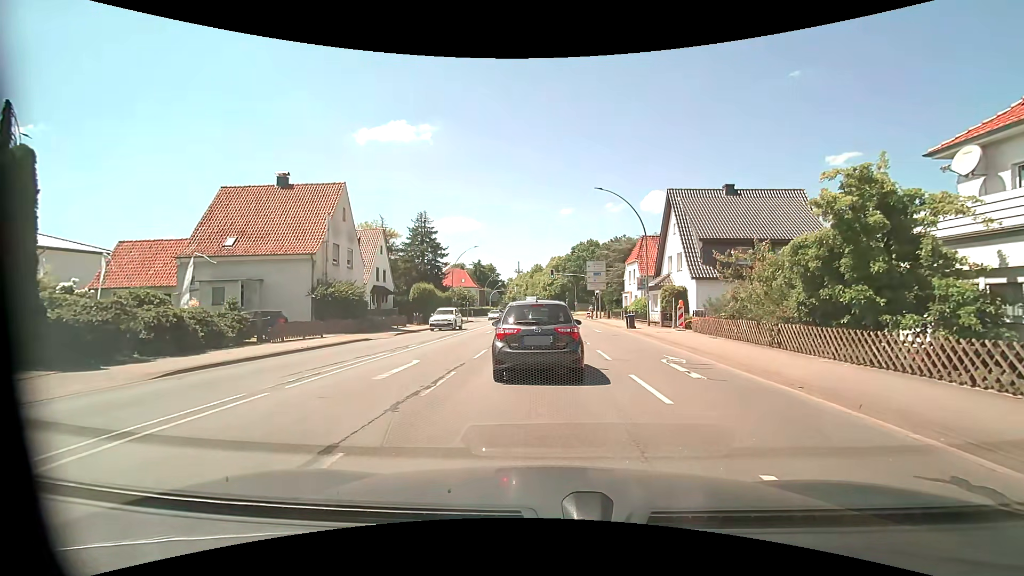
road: primary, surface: asphalt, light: Day
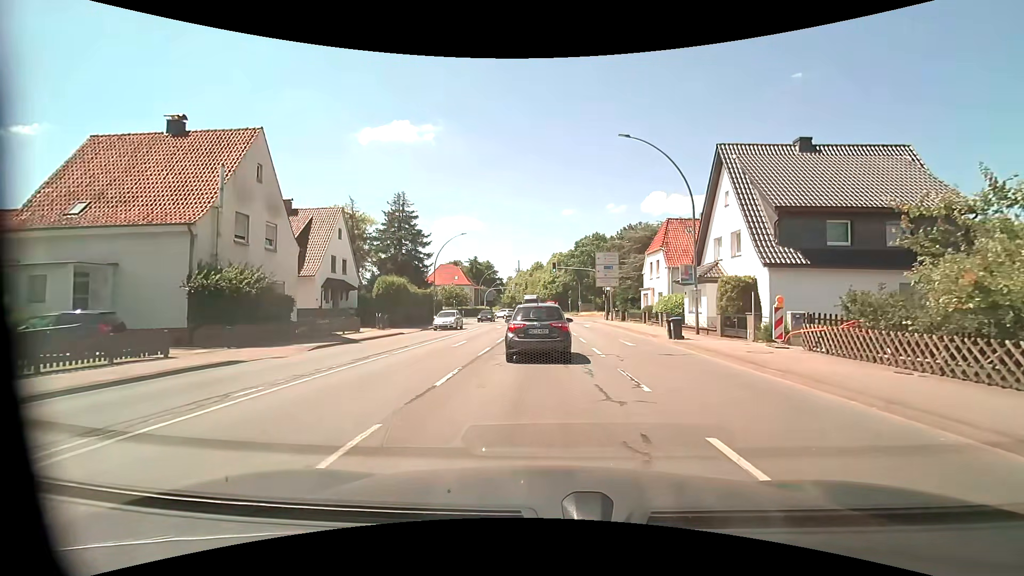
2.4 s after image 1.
(0.0, +11.4) m; 0°
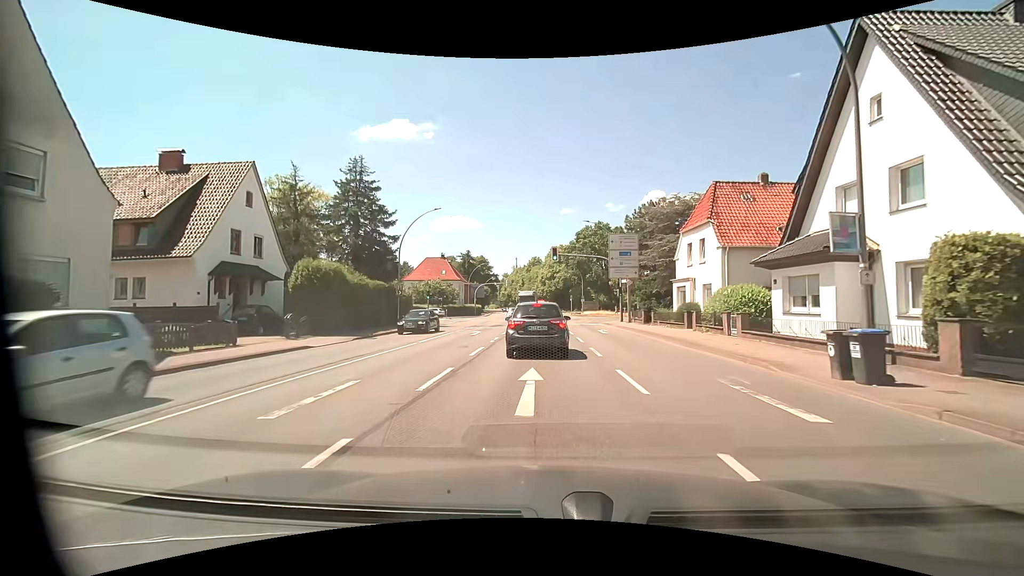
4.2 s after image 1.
(0.0, +12.9) m; 0°
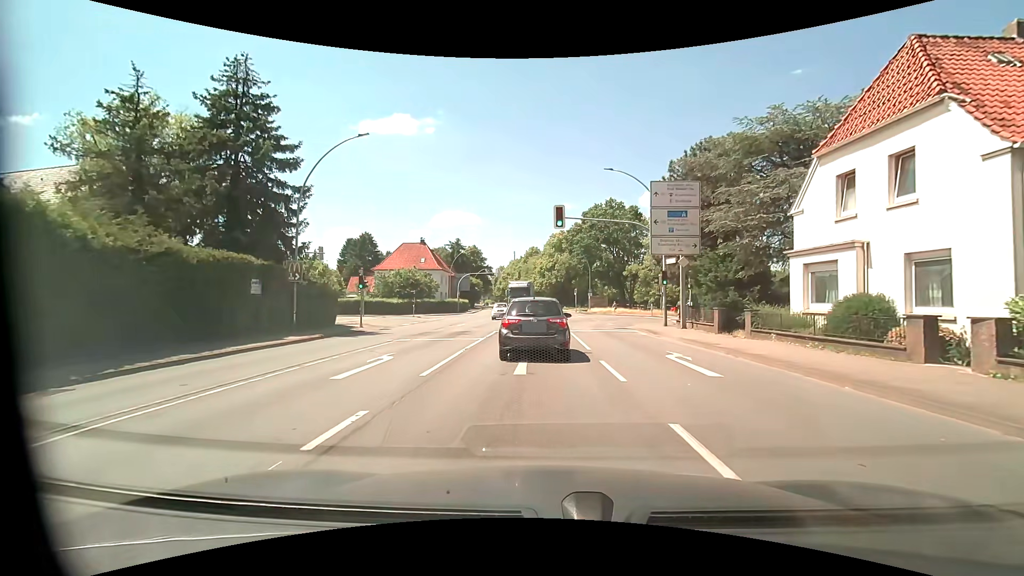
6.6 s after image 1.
(-0.1, +16.8) m; 0°
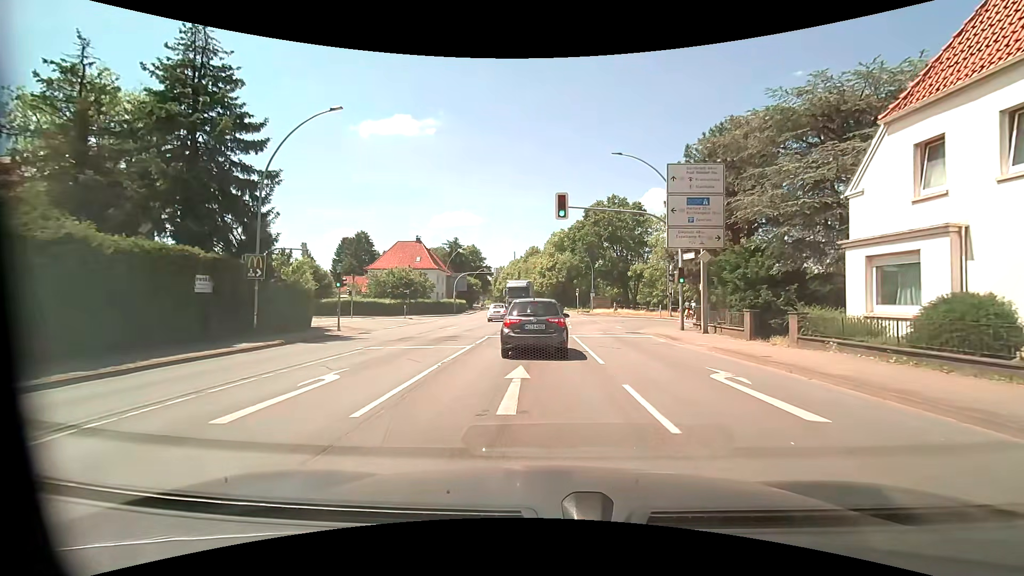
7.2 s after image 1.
(0.0, +3.3) m; -1°
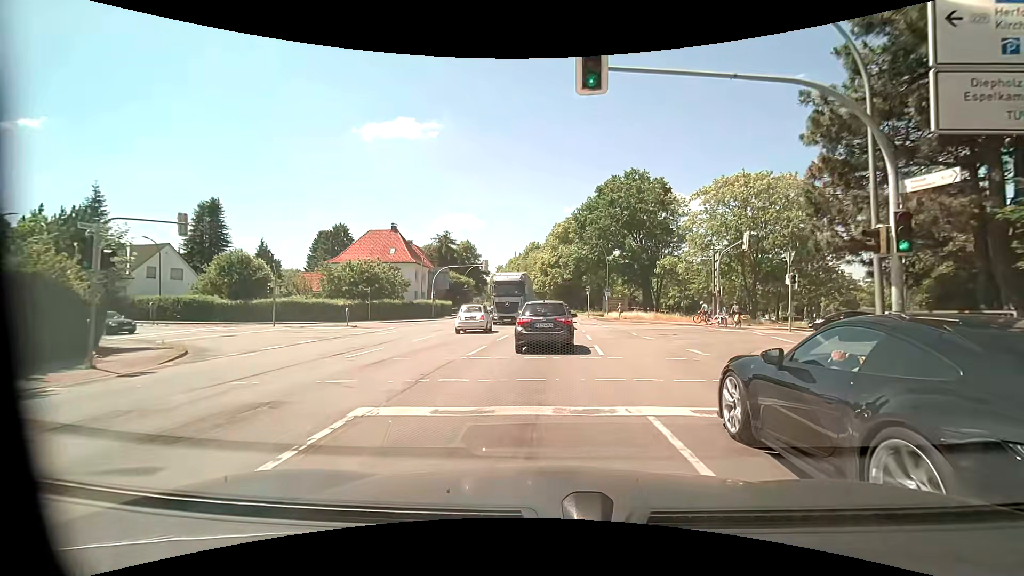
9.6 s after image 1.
(+0.1, +15.4) m; +1°
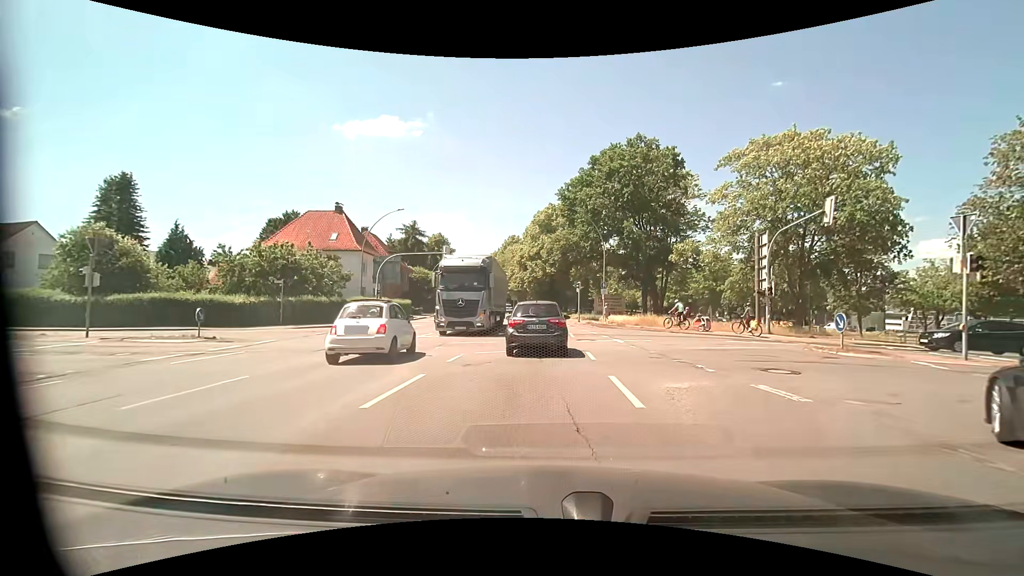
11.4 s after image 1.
(+0.1, +13.2) m; +2°
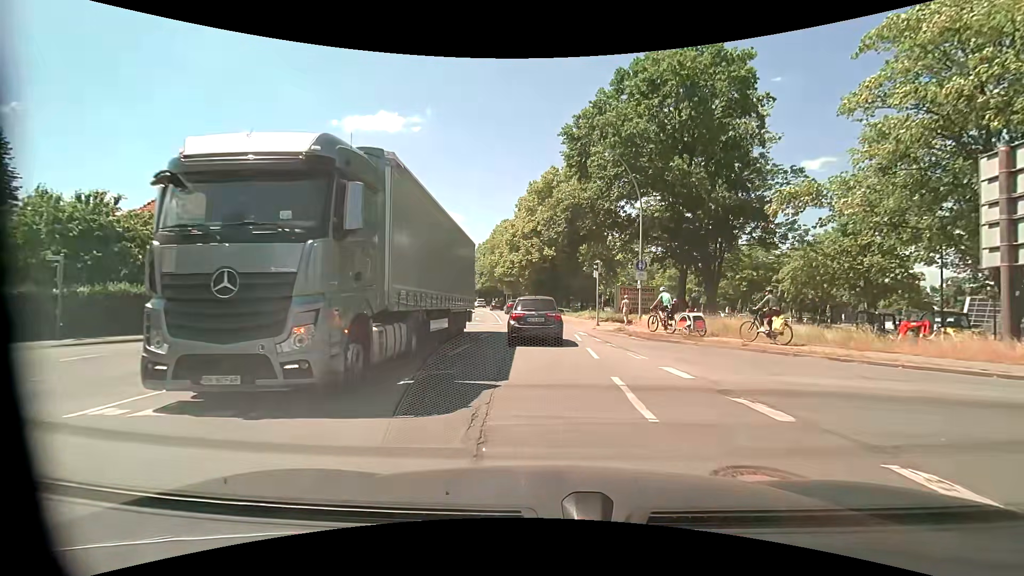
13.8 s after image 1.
(+0.1, +16.8) m; 0°
(0, +10) (0, +20) (-1, +30) (-1, +40) (-2, +50) (-4, +60) (-5, +70) (-7, +80) (-9, +89) (-11, +99) m
